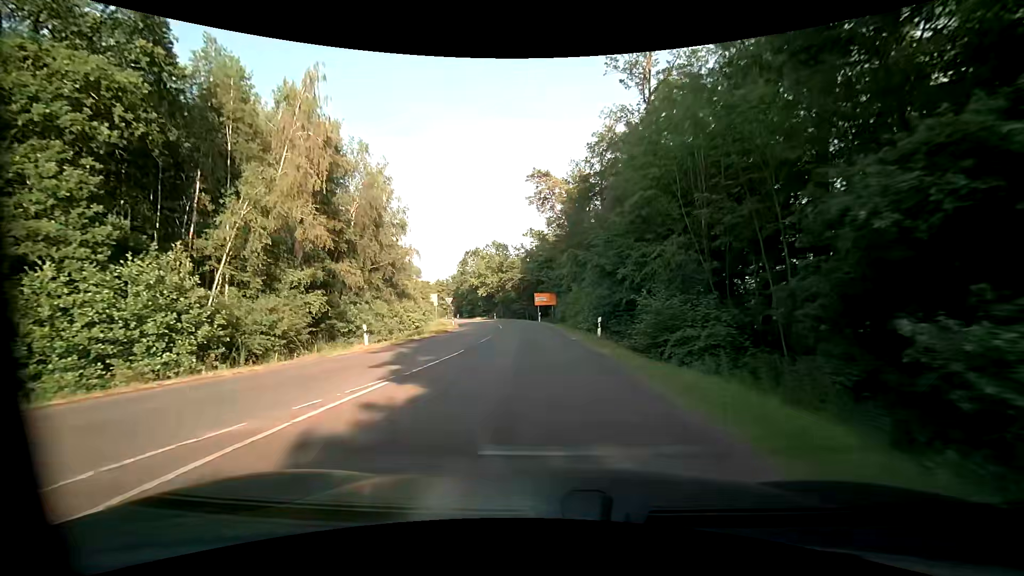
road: primary_link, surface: asphalt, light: Day
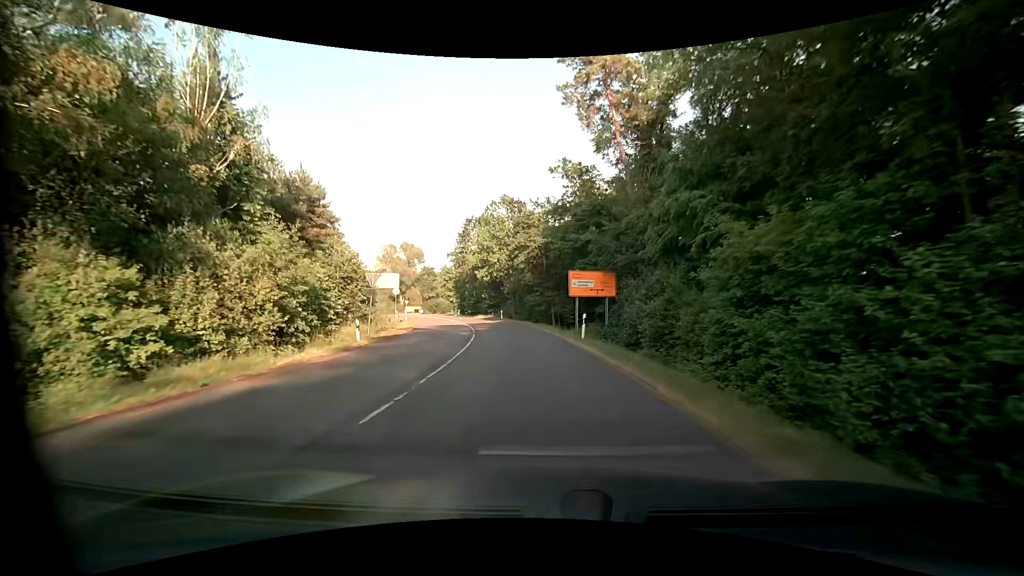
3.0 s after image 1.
(-1.0, +34.0) m; -3°
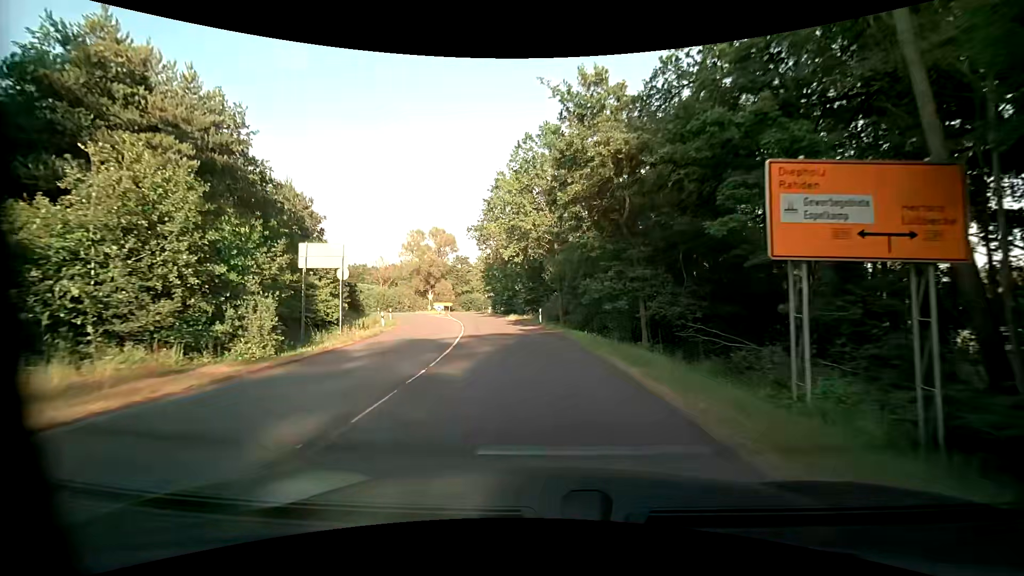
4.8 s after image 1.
(-0.9, +21.8) m; -5°
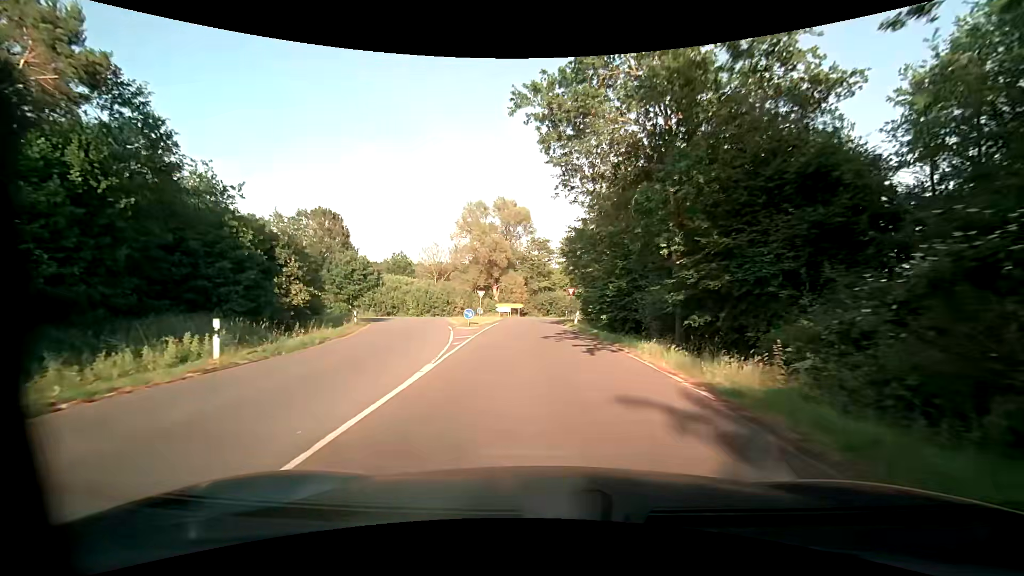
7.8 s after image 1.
(-3.5, +33.5) m; -11°
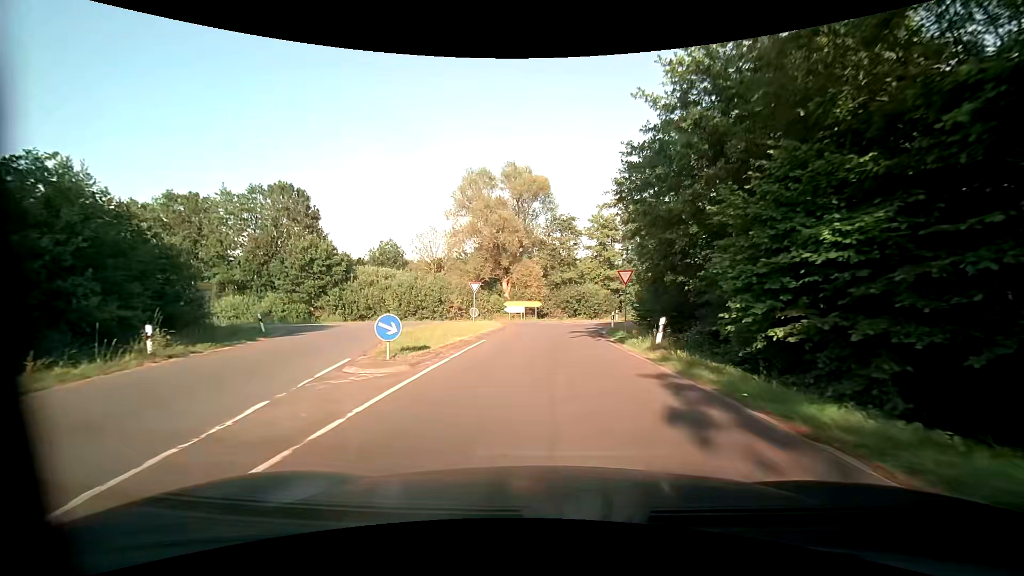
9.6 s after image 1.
(-0.5, +18.8) m; -3°
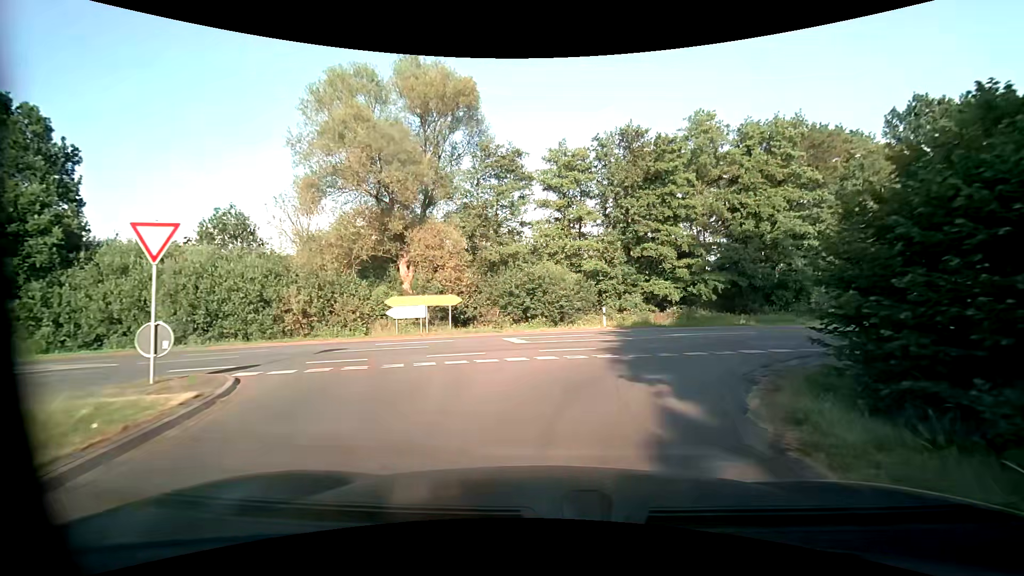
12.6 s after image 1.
(+0.9, +25.3) m; +8°
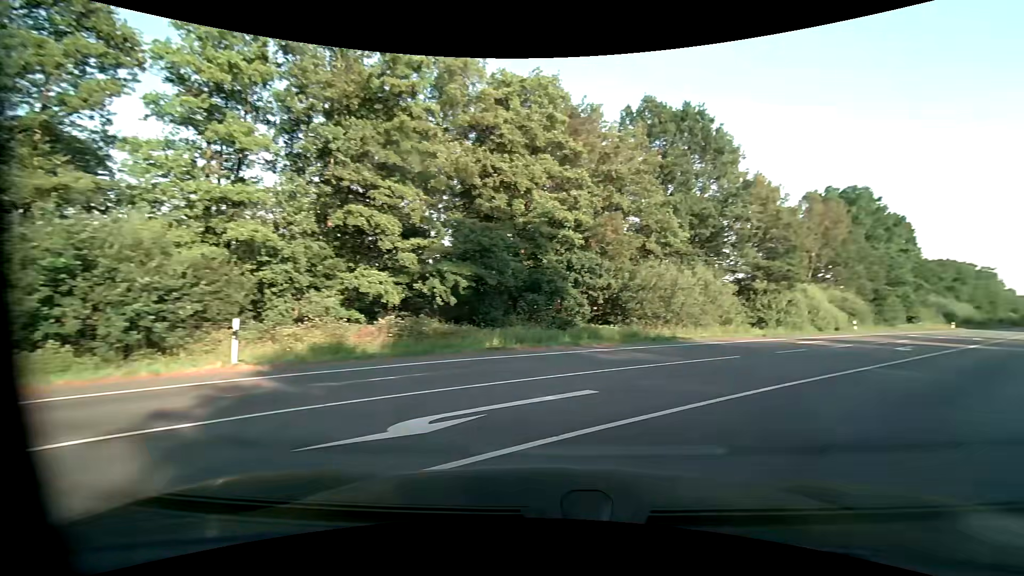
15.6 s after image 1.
(+2.2, +14.7) m; +29°
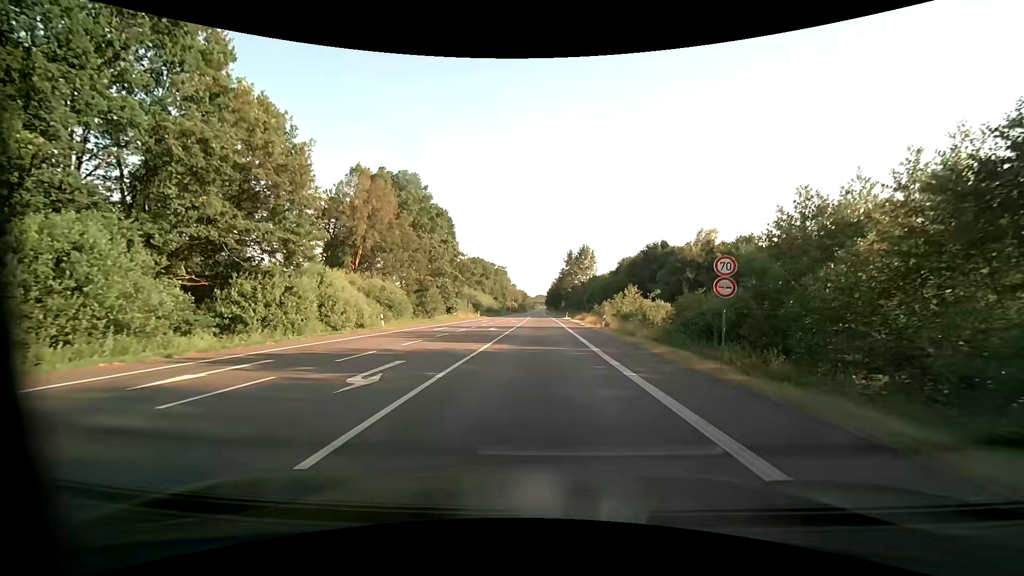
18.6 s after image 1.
(+11.2, +14.9) m; +47°
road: primary
(0, +10) (0, +20) (0, +30) (0, +40) (0, +50) (0, +60) (0, +70) (-1, +80) (-1, +90) (-1, +100) m
